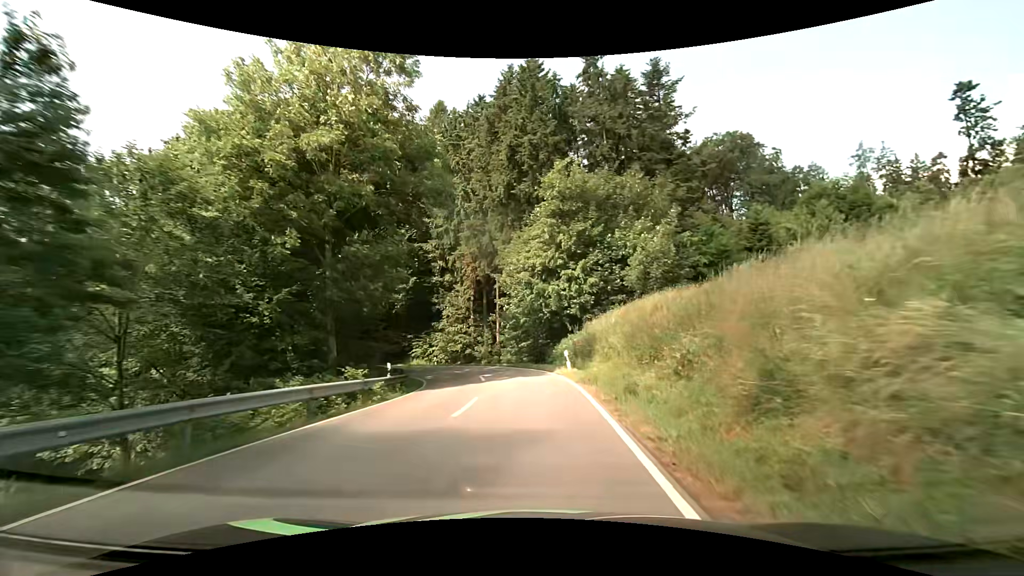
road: secondary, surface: asphalt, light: Day
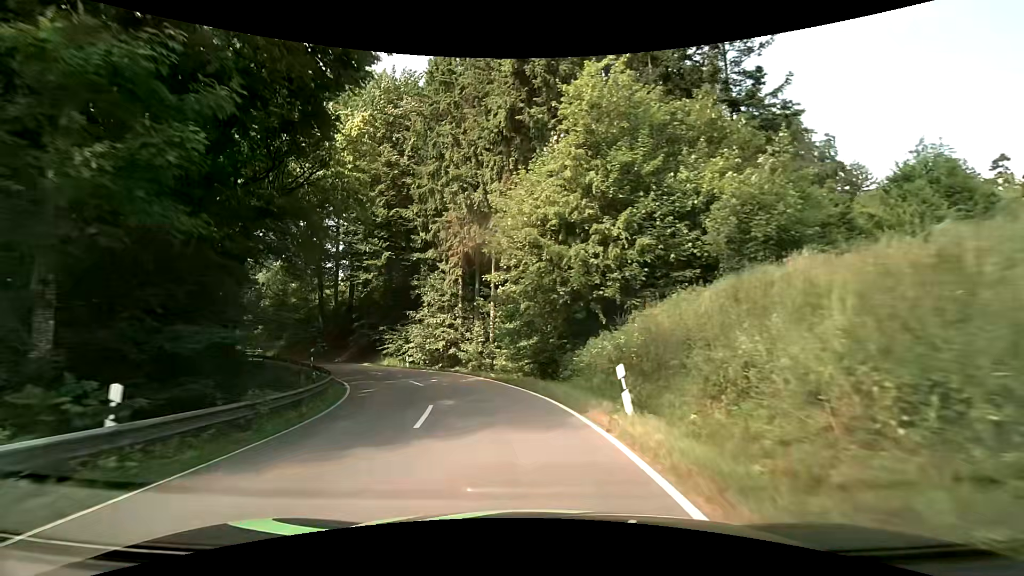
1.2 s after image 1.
(+0.1, +13.0) m; -1°
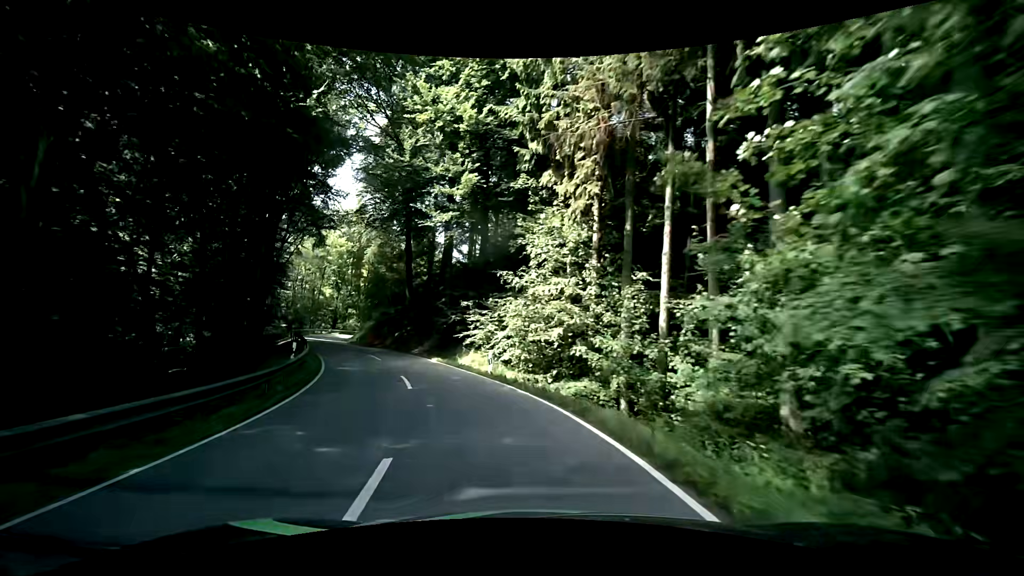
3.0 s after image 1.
(-2.2, +19.0) m; -14°
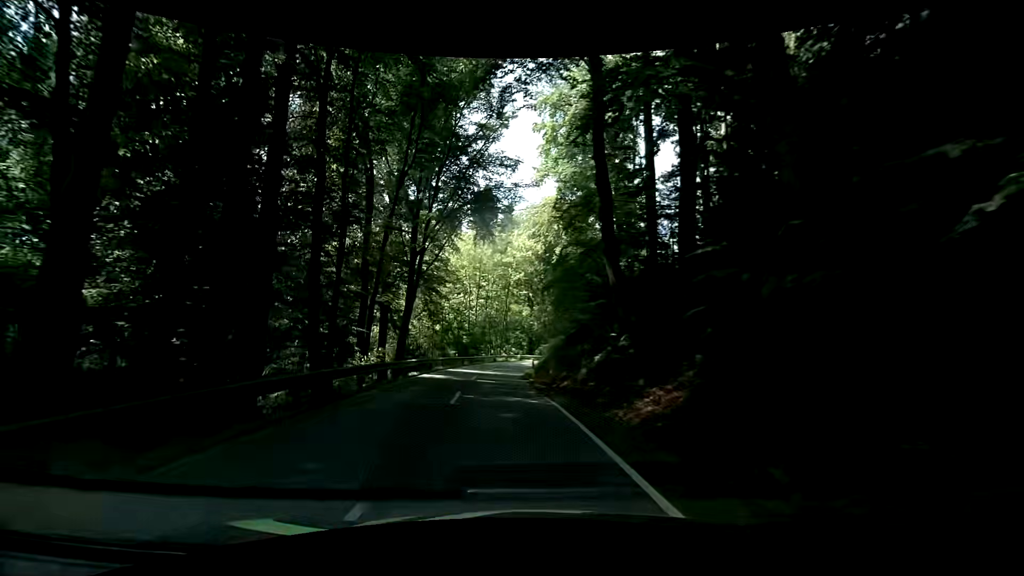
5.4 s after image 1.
(-5.0, +25.5) m; -24°
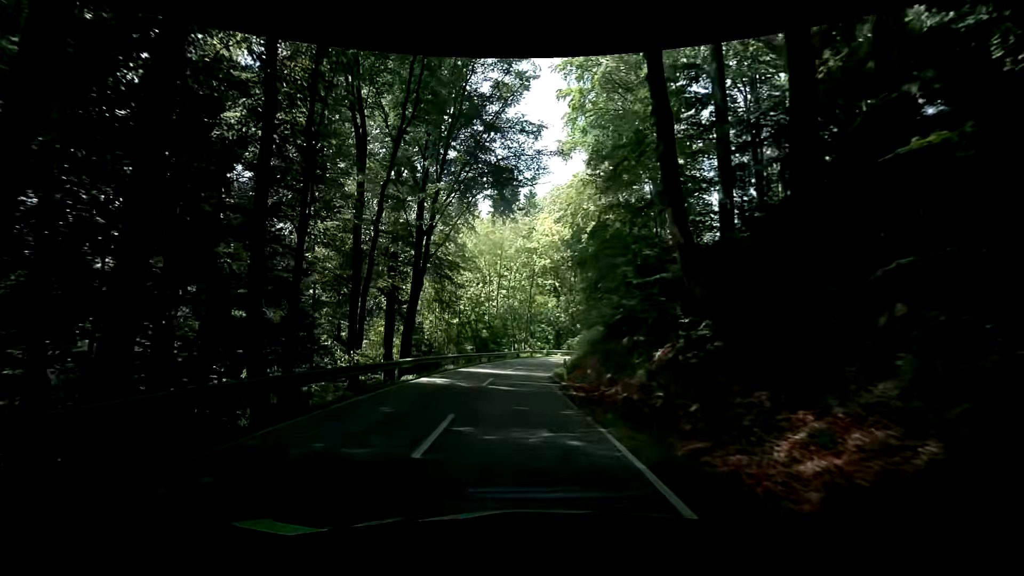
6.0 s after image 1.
(-0.2, +6.6) m; -3°
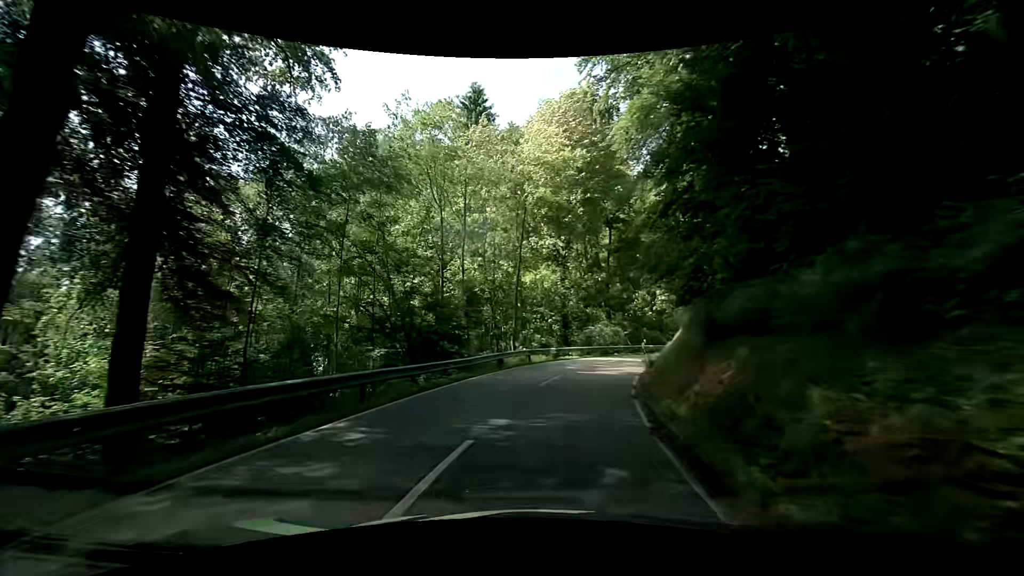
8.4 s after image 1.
(-0.3, +27.2) m; +1°
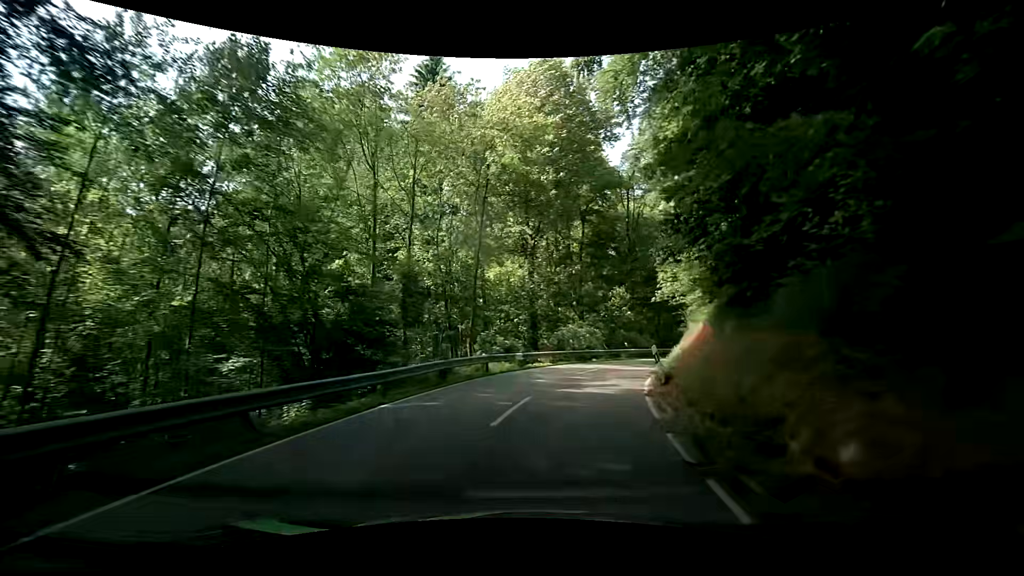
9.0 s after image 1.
(+0.2, +6.9) m; +4°
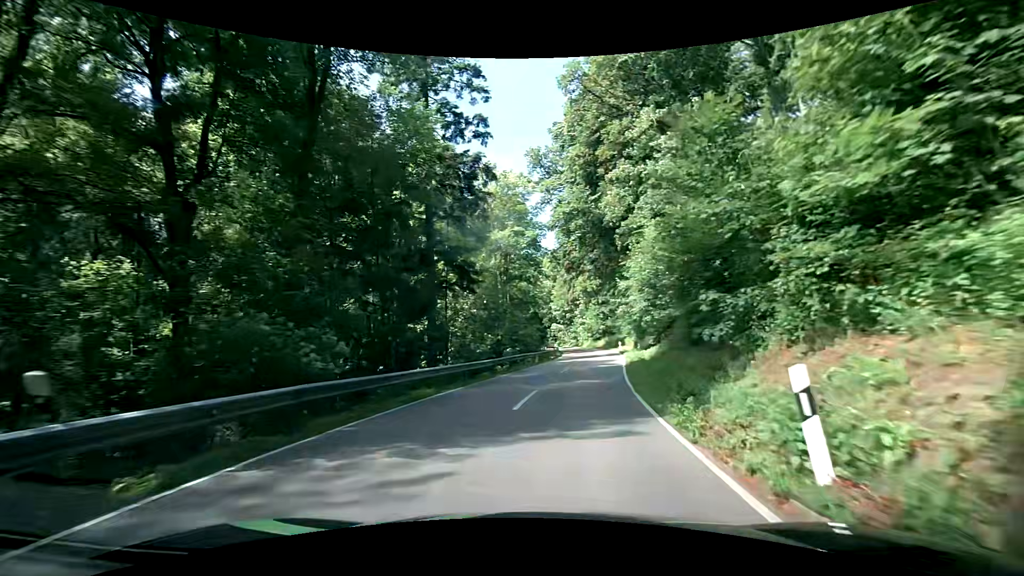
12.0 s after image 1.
(+7.1, +32.4) m; +29°
(0, +10) (+2, +20) (+3, +30) (+5, +40) (+7, +49) (+8, +59) (+9, +69) (+9, +79) (+9, +89) (+8, +99) m
